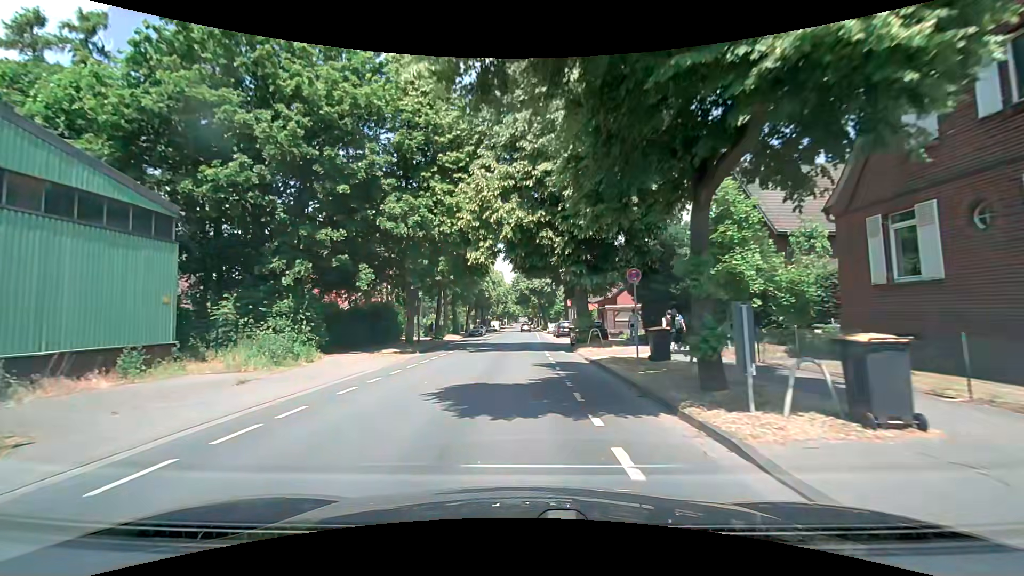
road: secondary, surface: asphalt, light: Day
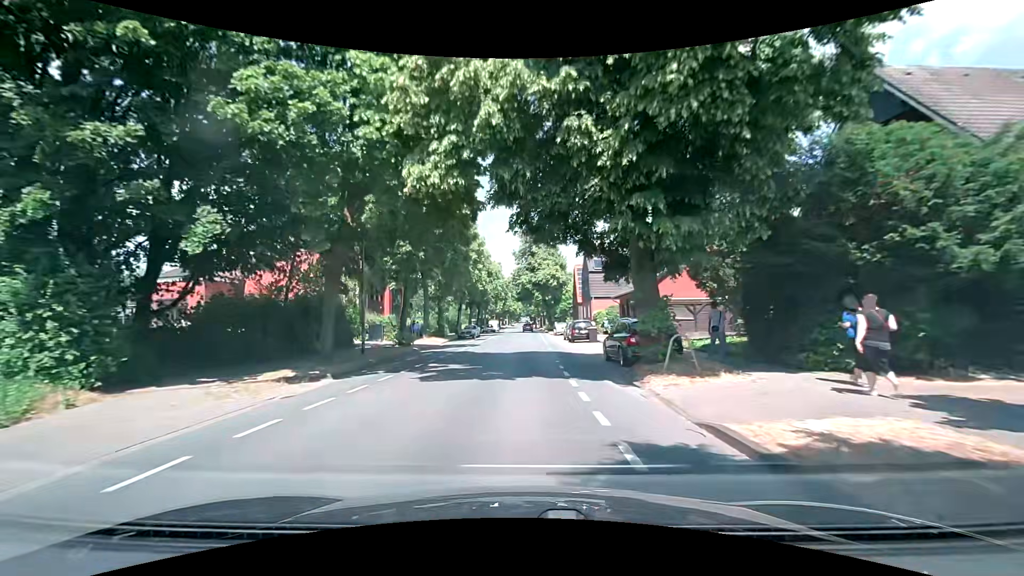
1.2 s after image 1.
(-0.1, +12.5) m; 0°
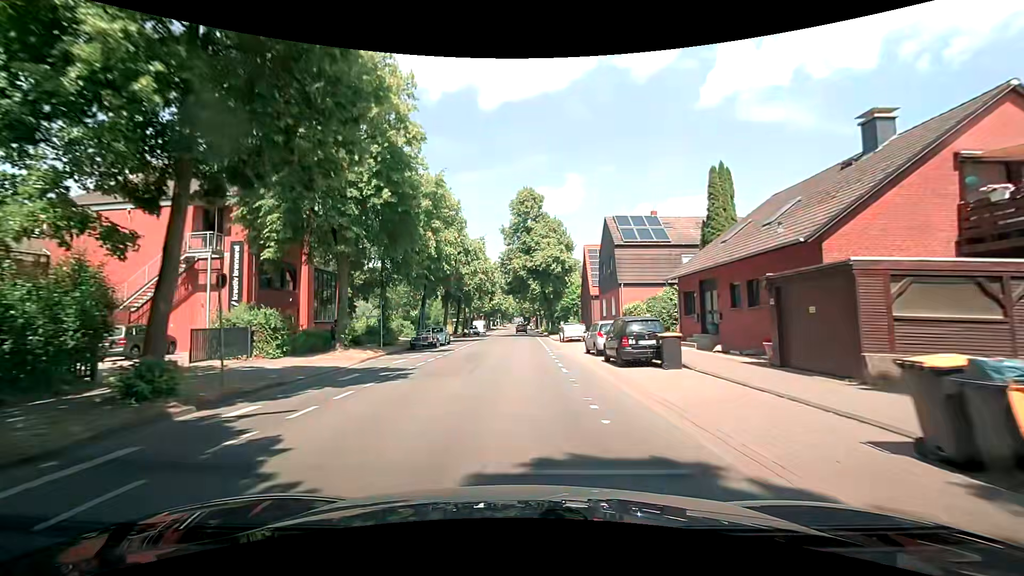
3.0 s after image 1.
(-0.1, +19.4) m; +1°
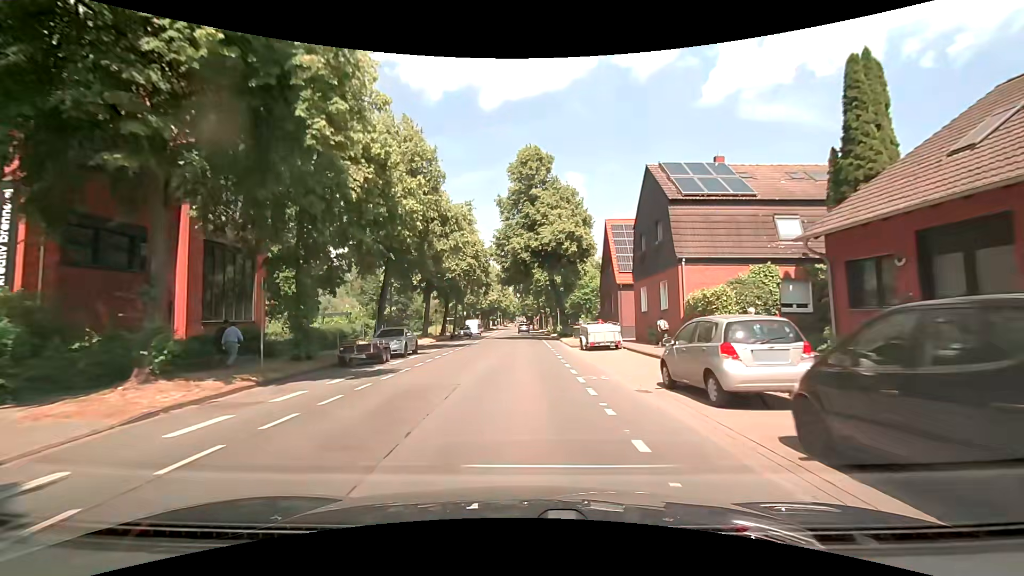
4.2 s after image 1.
(-0.3, +13.2) m; -1°
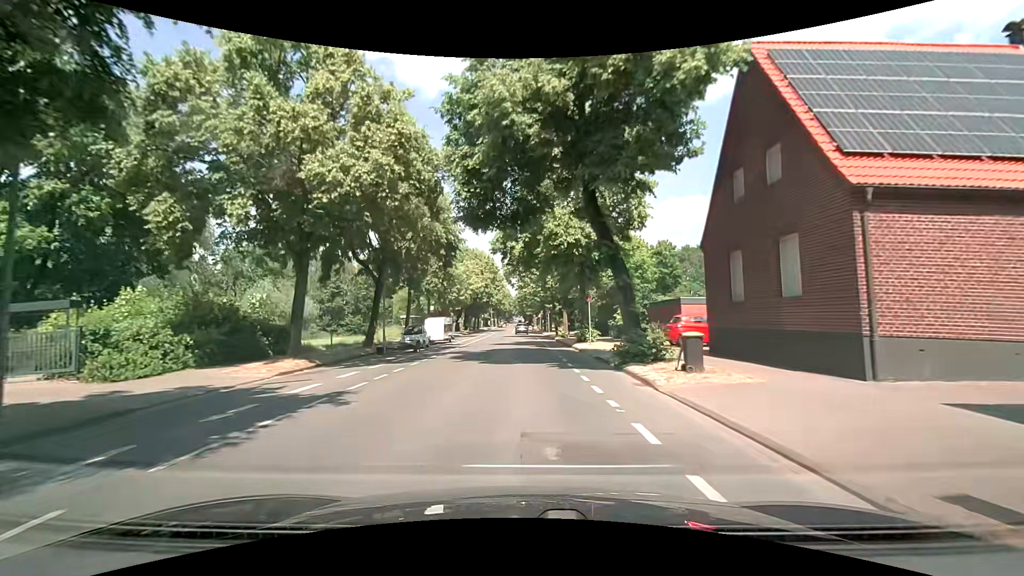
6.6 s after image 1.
(-0.2, +26.8) m; 0°
(0, +10) (0, +20) (0, +30) (0, +40) (0, +50) (0, +60) (0, +70) (-1, +80) (-1, +90) (-1, +100) m
